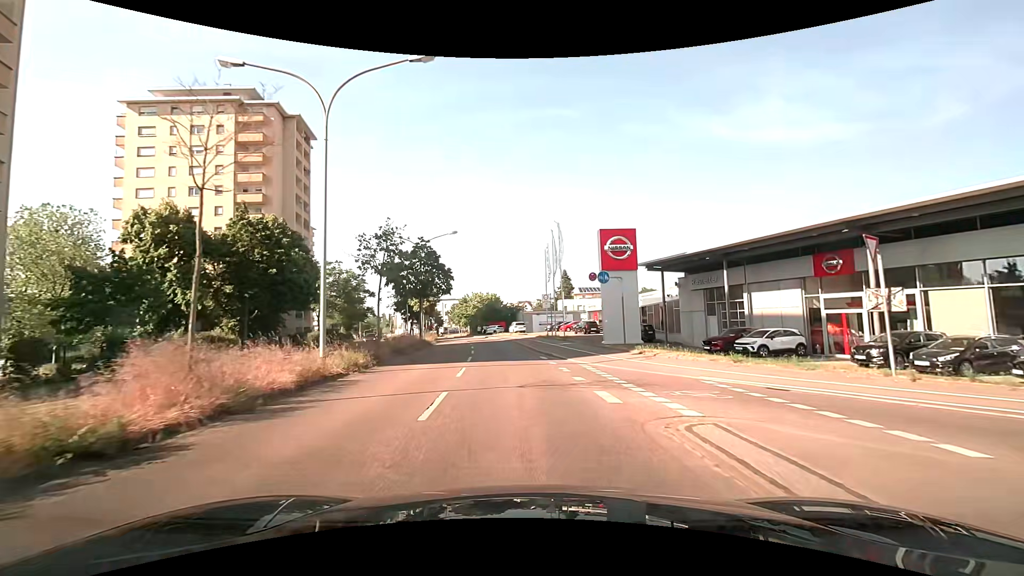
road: secondary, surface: asphalt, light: Day
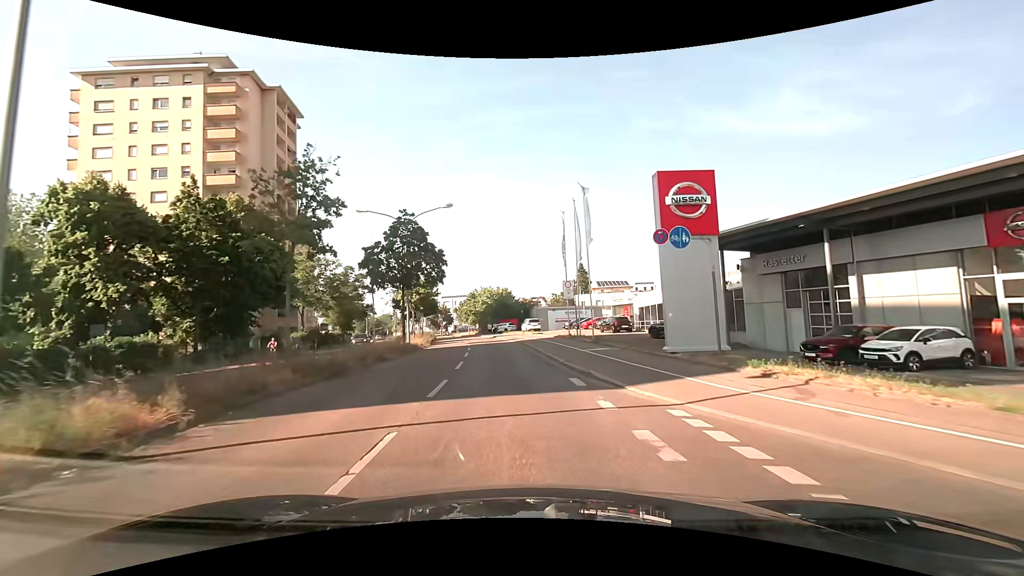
(-0.1, +9.7) m; -1°
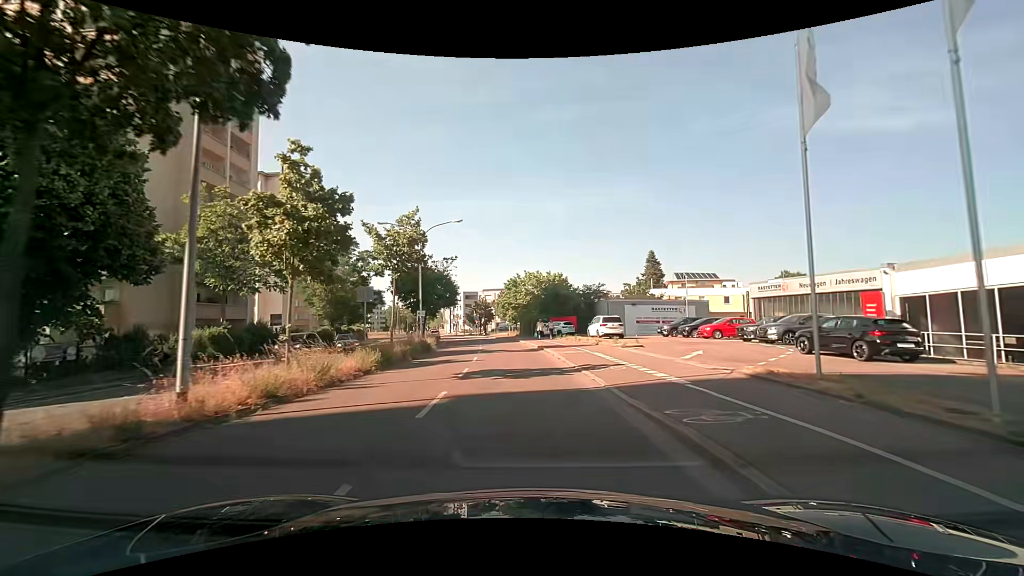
(-1.6, +26.3) m; -6°
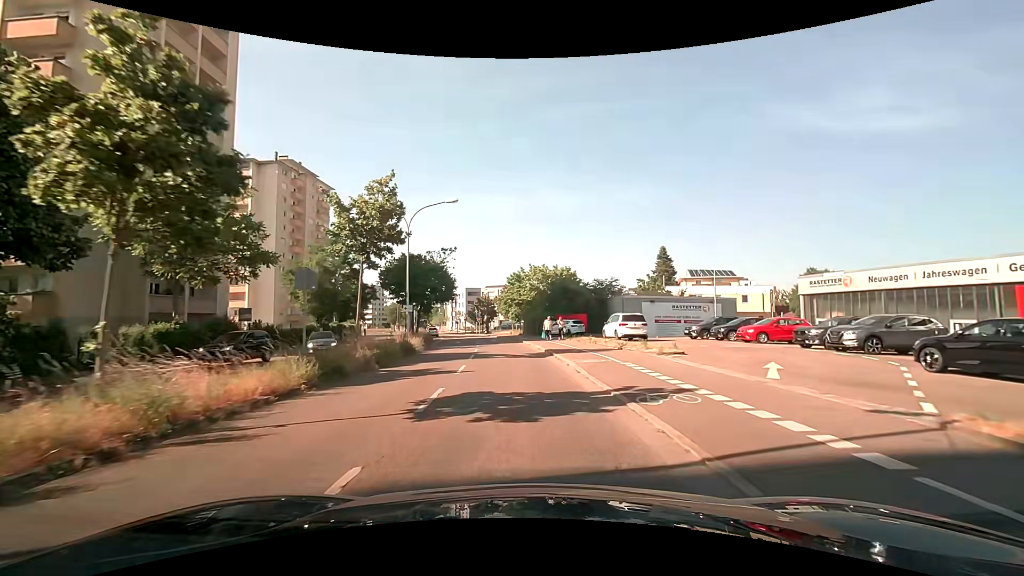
(0.0, +5.6) m; 0°
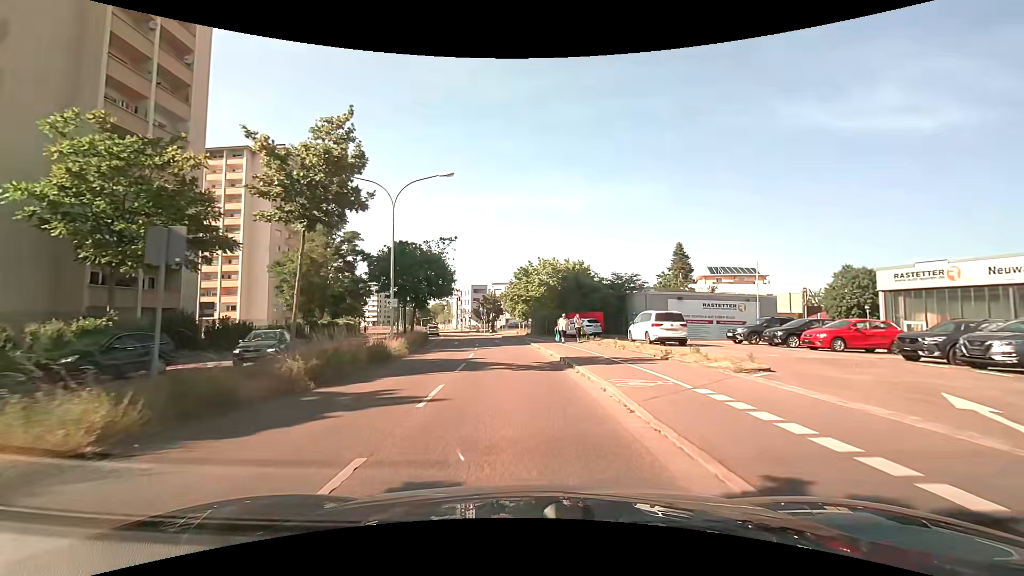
(-0.1, +5.7) m; -1°
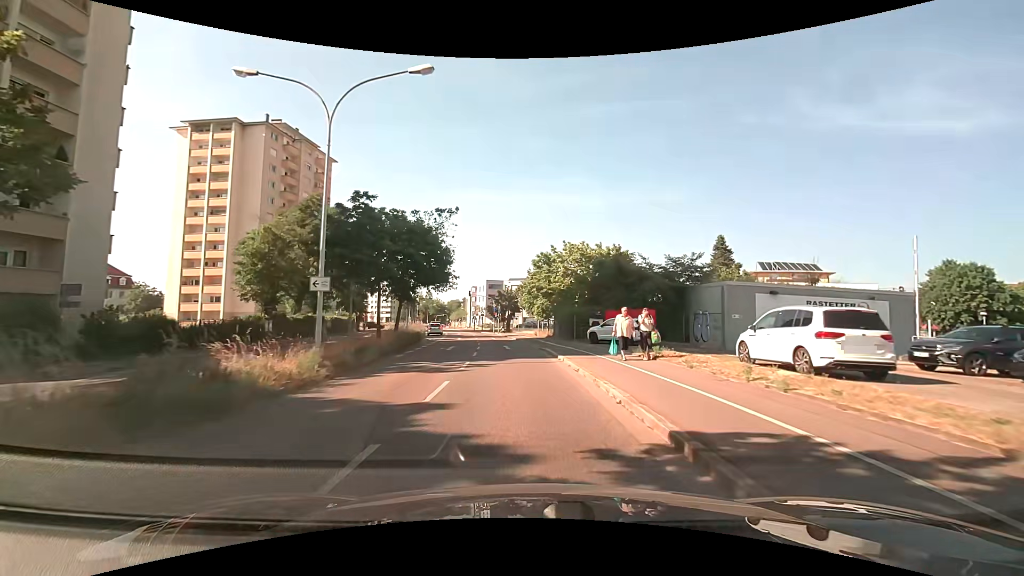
(-0.1, +11.6) m; -2°
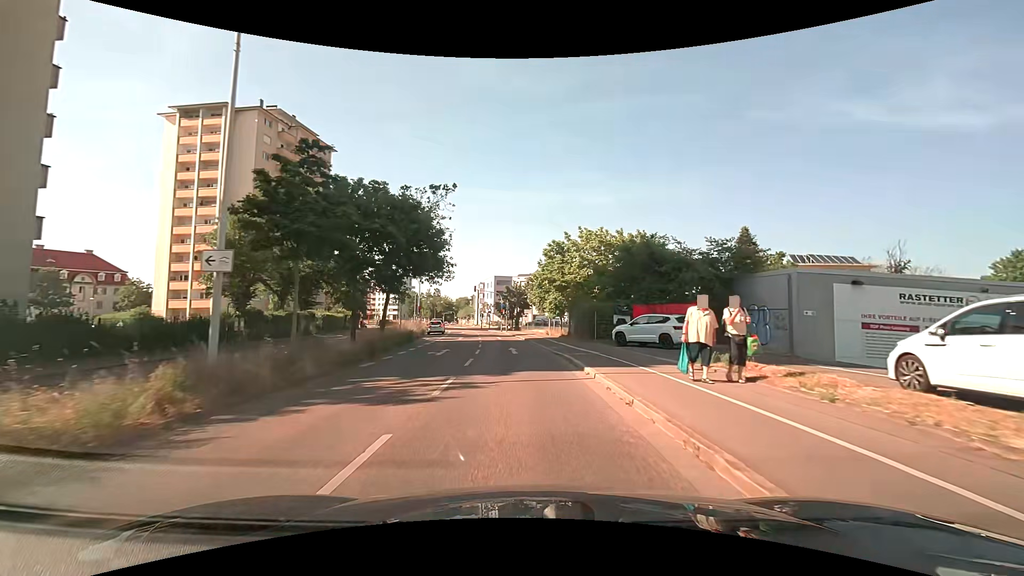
(0.0, +5.7) m; -1°
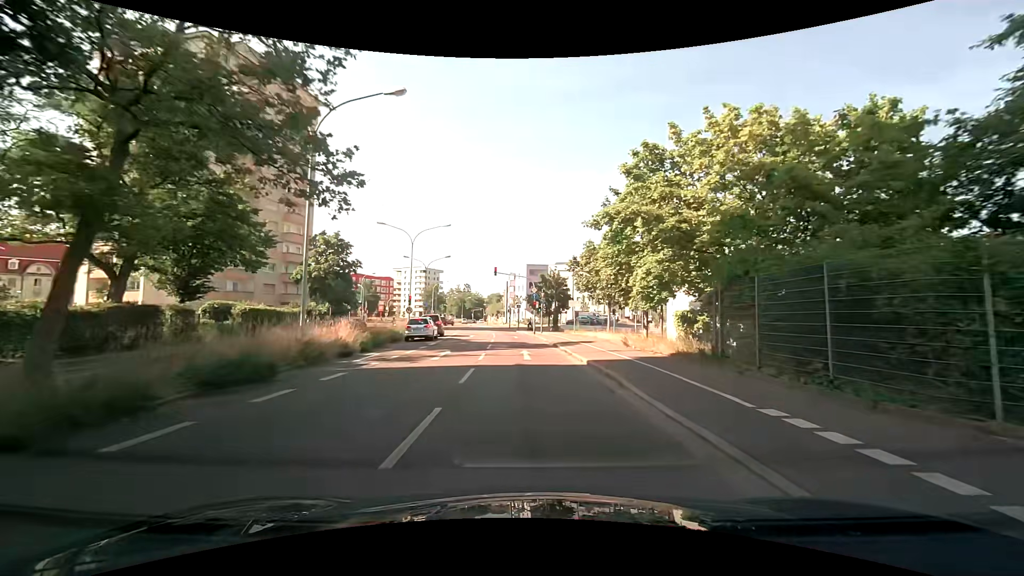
(-0.9, +22.6) m; -5°
